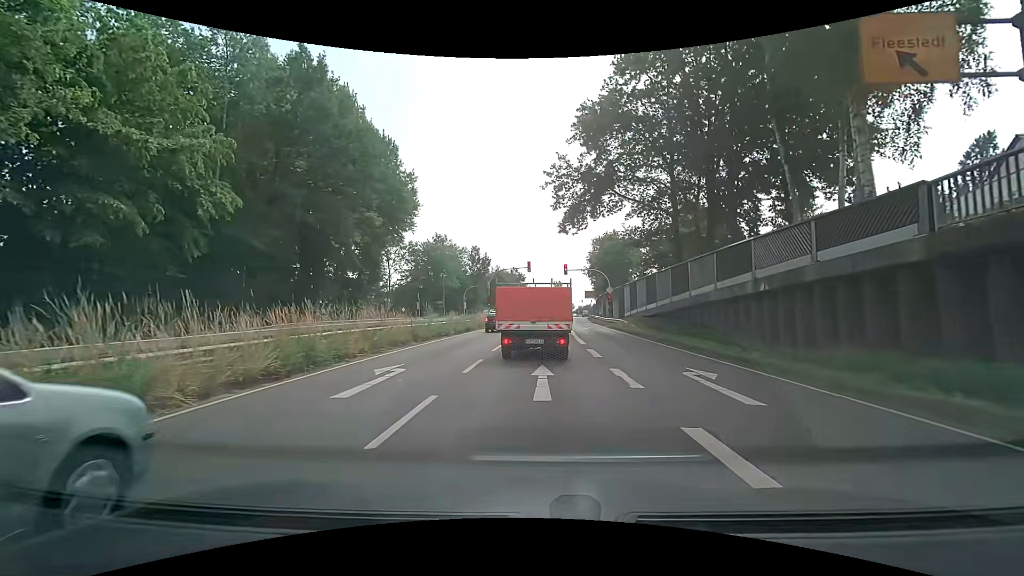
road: secondary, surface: asphalt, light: Day
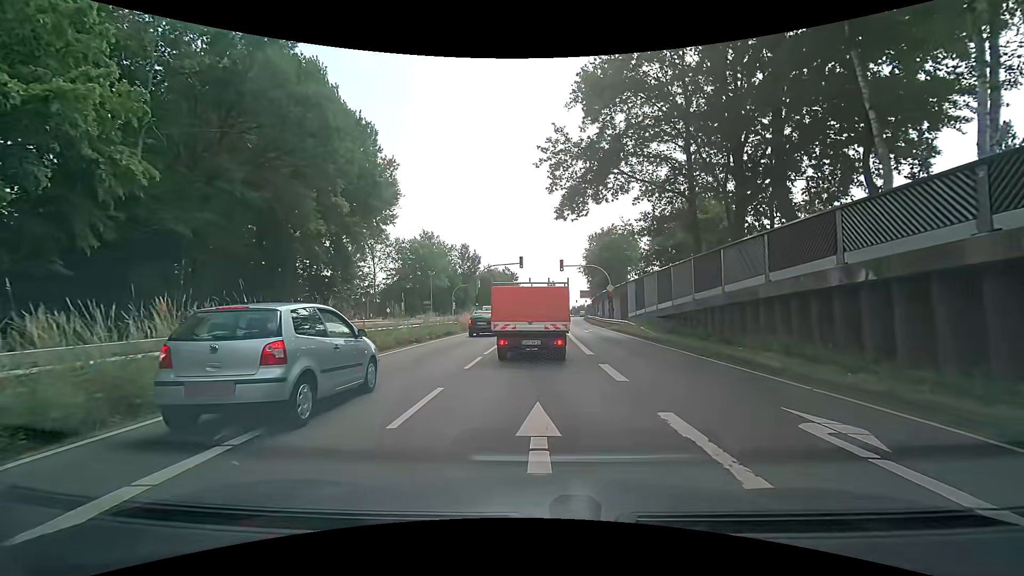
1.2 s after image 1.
(0.0, +5.1) m; -1°
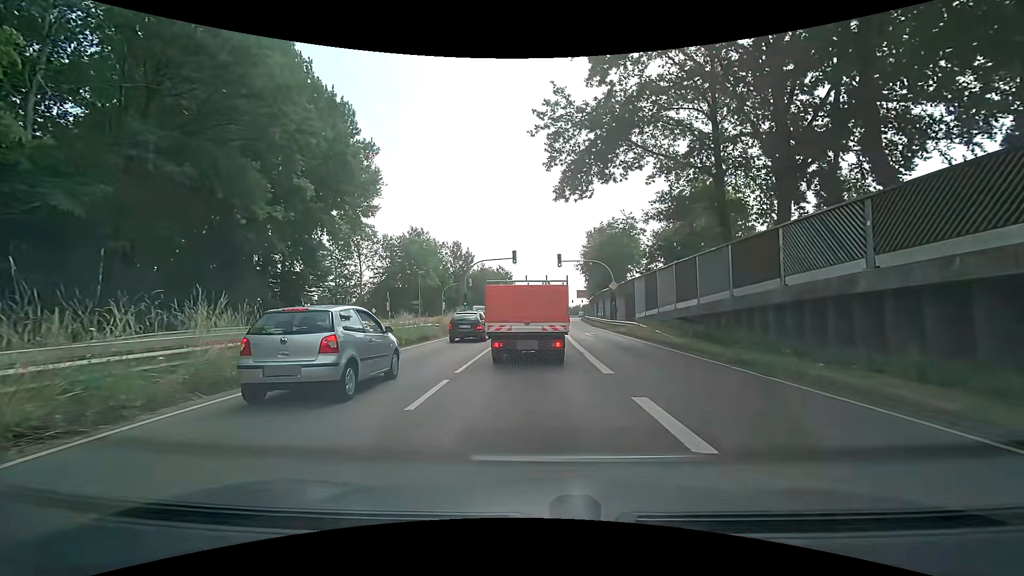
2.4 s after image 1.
(+0.1, +5.0) m; +2°
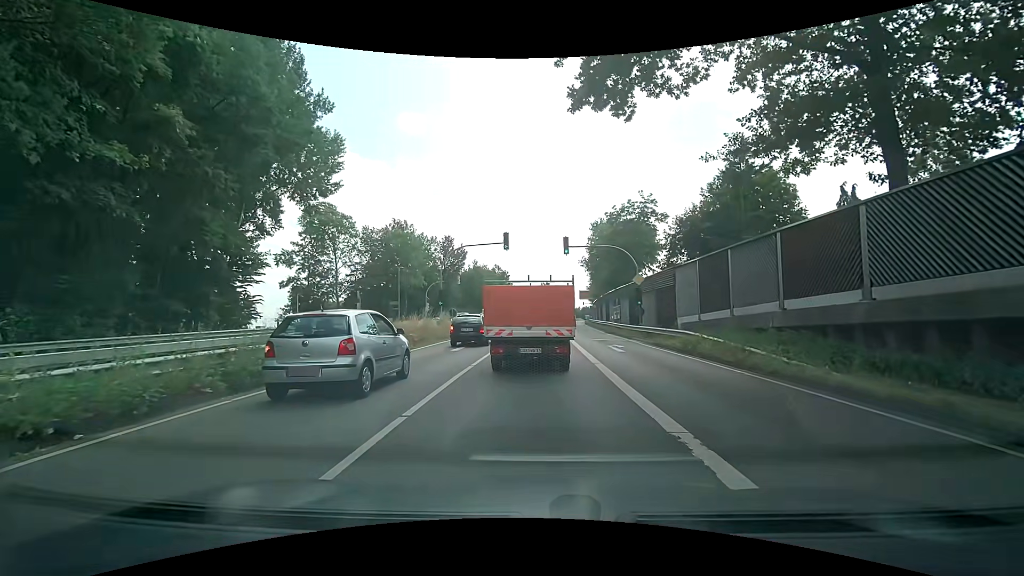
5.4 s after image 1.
(-0.1, +11.0) m; -1°
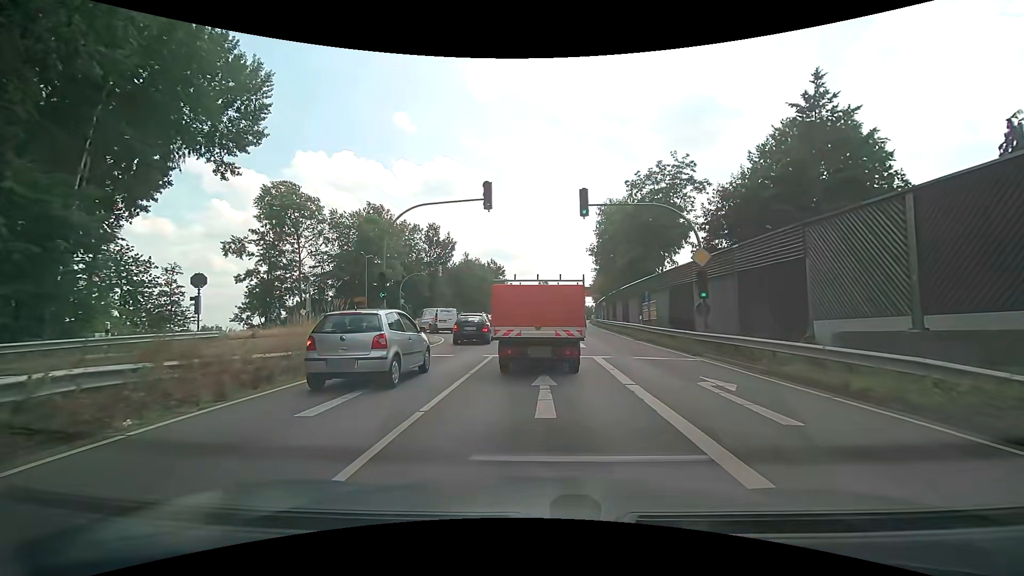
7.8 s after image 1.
(+0.1, +12.8) m; +1°
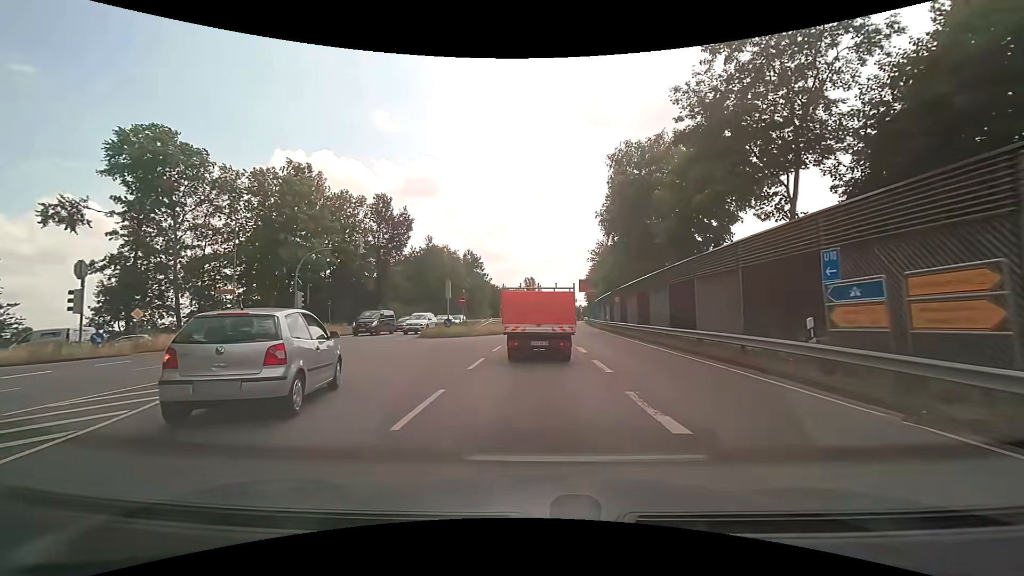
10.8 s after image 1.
(+0.5, +21.7) m; +2°
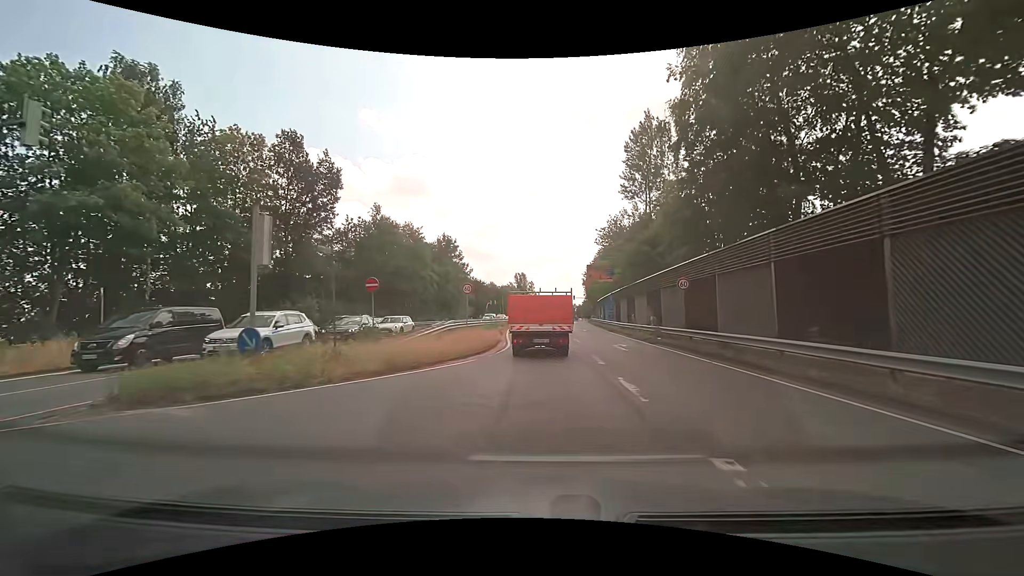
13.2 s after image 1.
(+0.1, +22.6) m; +1°
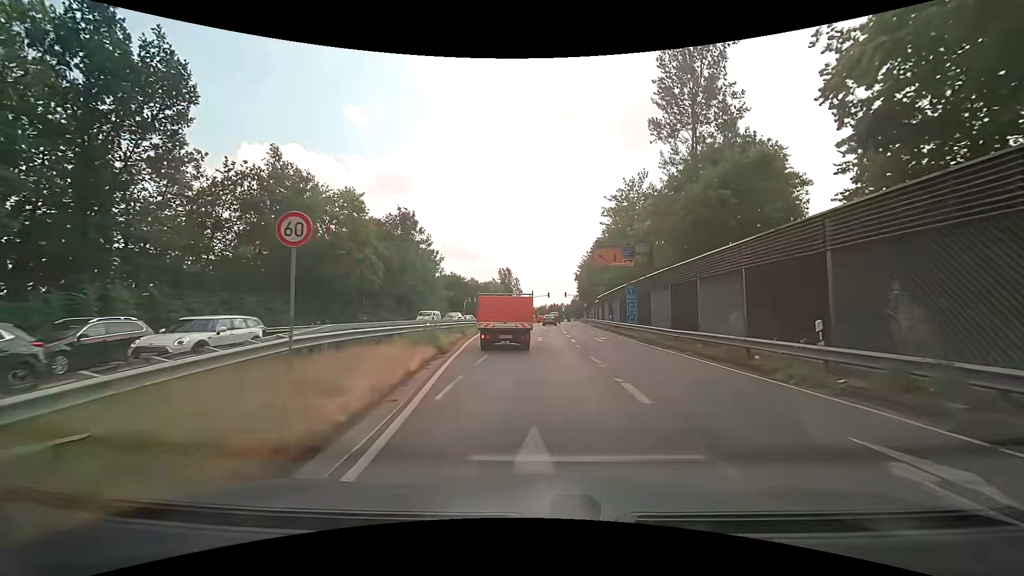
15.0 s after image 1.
(0.0, +18.3) m; +1°
(0, +10) (0, +20) (0, +30) (+1, +40) (+1, +50) (+1, +60) (+2, +70) (+3, +80) (+3, +90) (+4, +100) m
